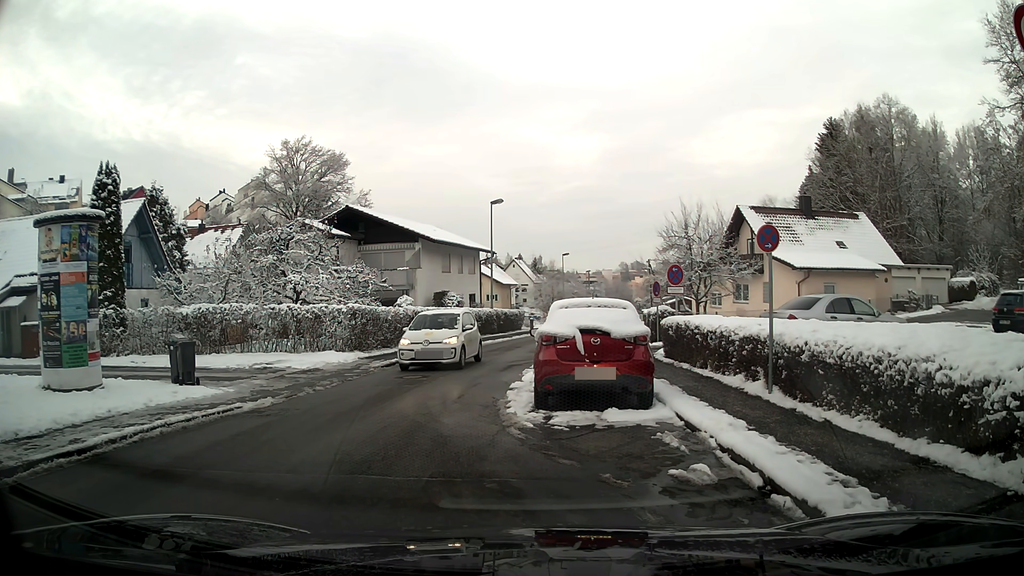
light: Day
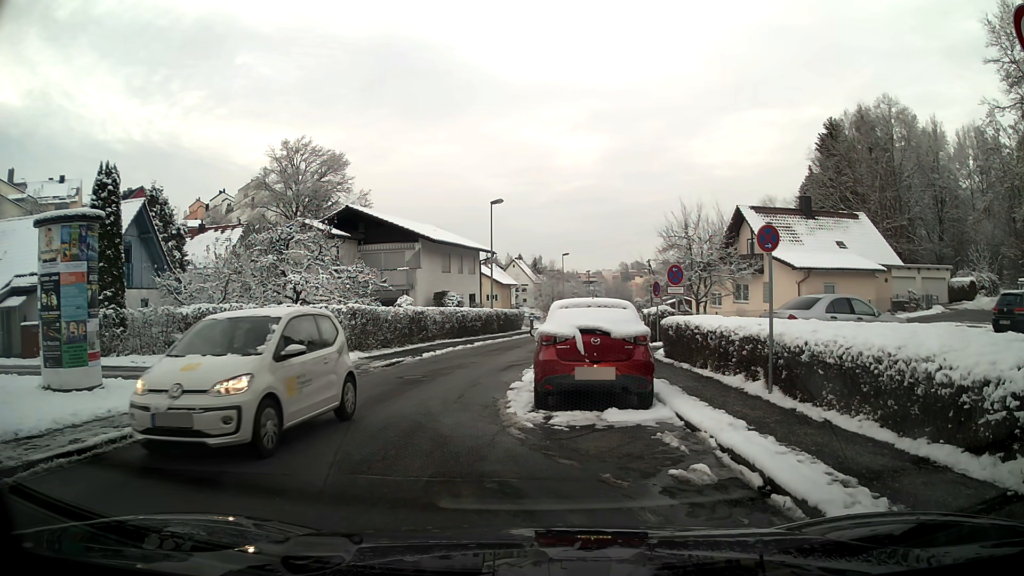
(0.0, 0.0) m; 0°
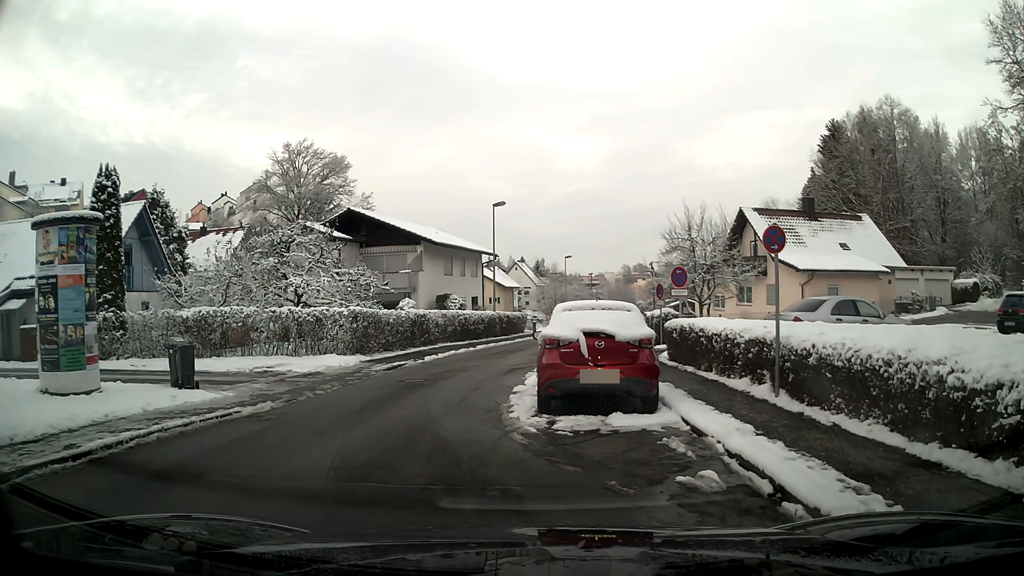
(0.0, +0.2) m; 0°
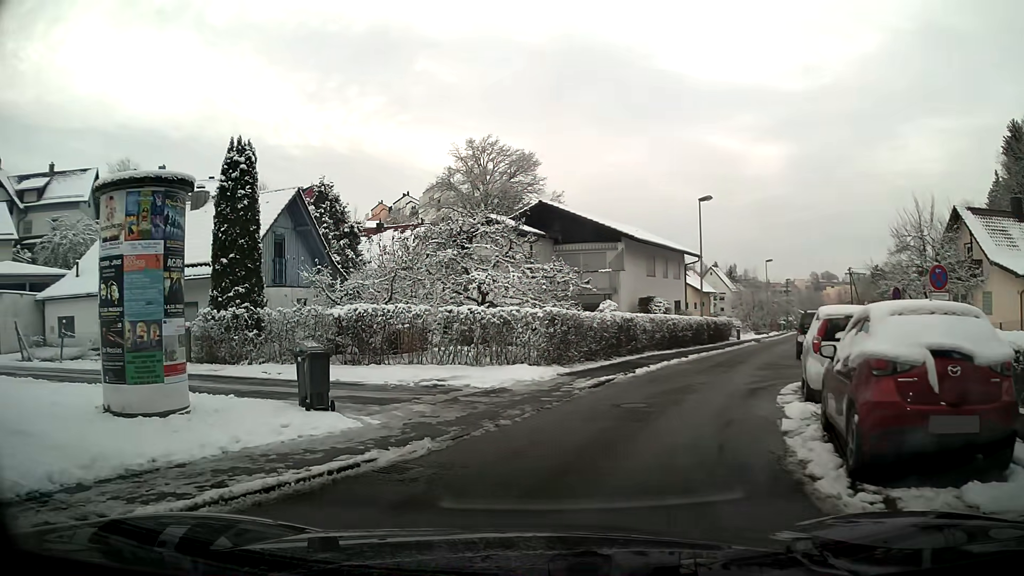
(-0.9, +4.0) m; -17°
